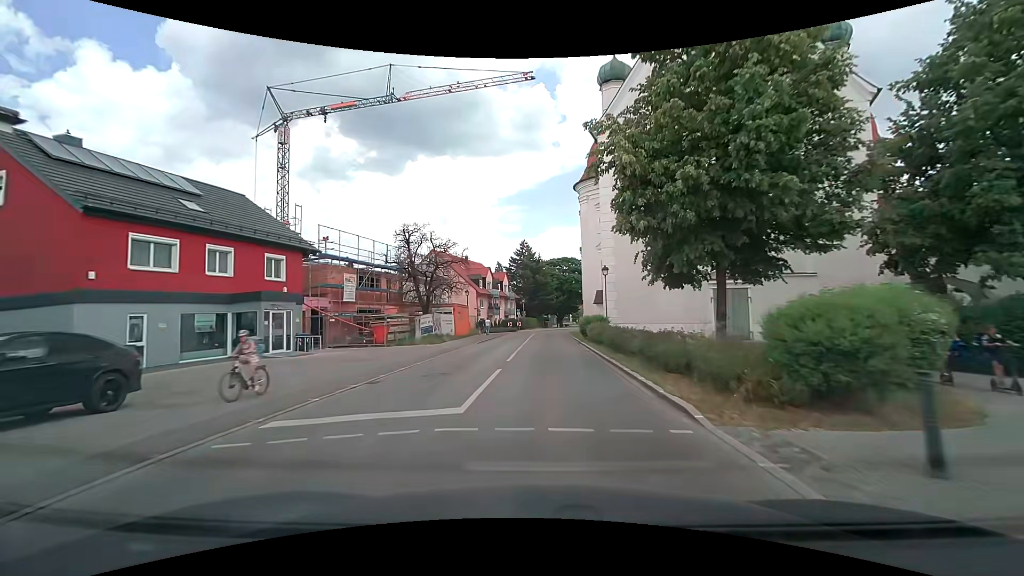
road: tertiary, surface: asphalt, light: Day
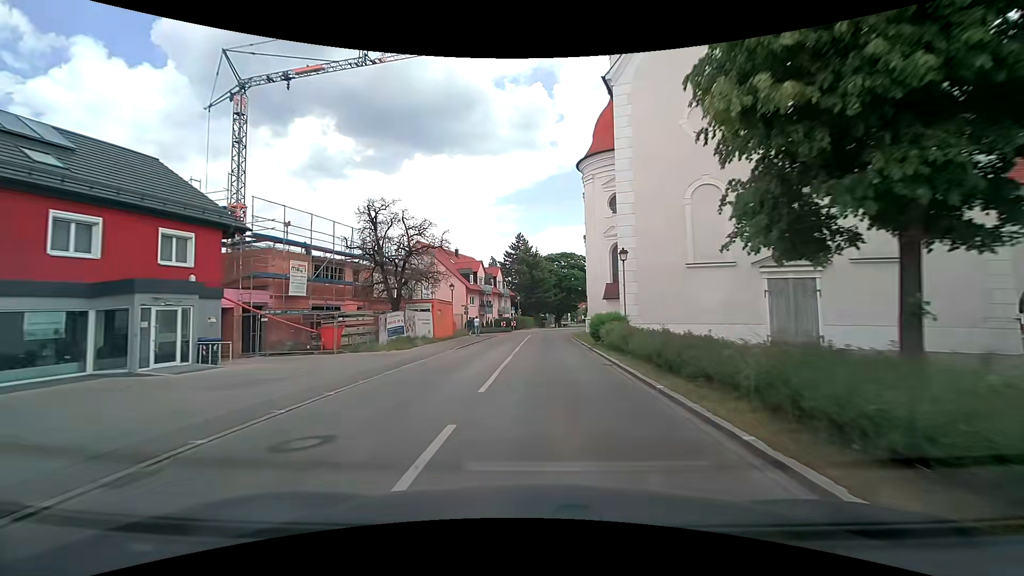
(+0.1, +7.5) m; +1°
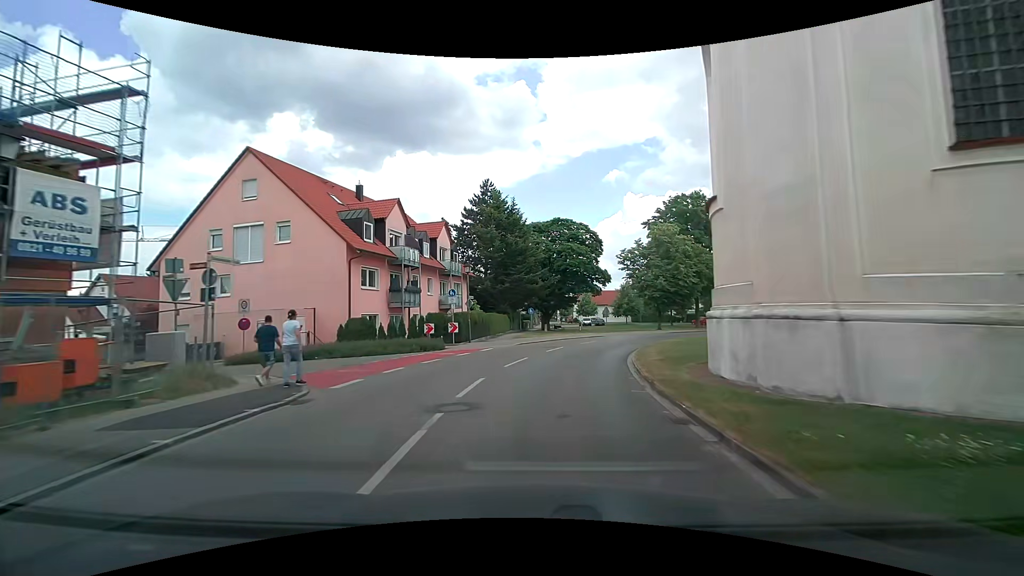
(+0.2, +36.1) m; 0°
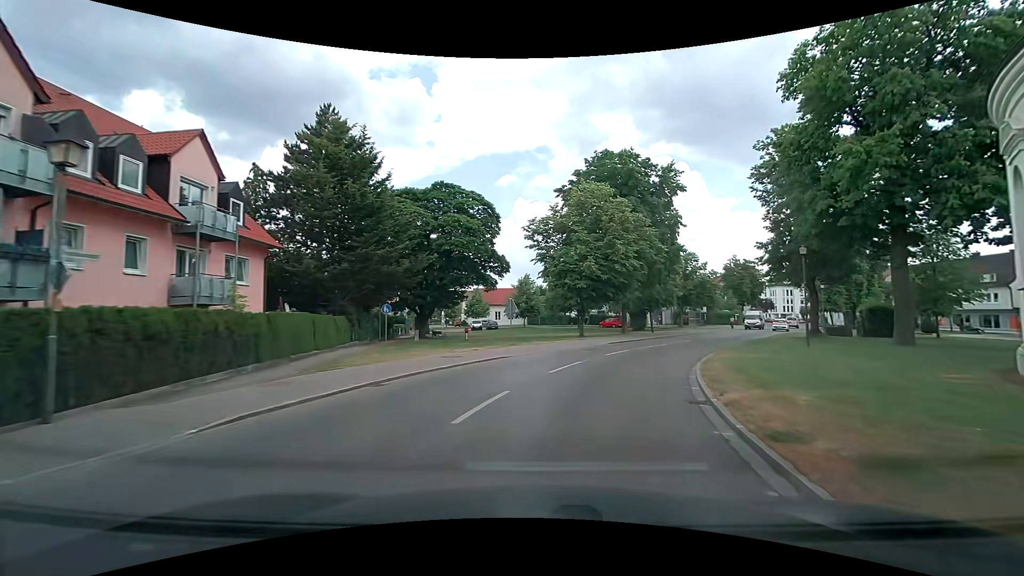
(+1.8, +19.5) m; +13°
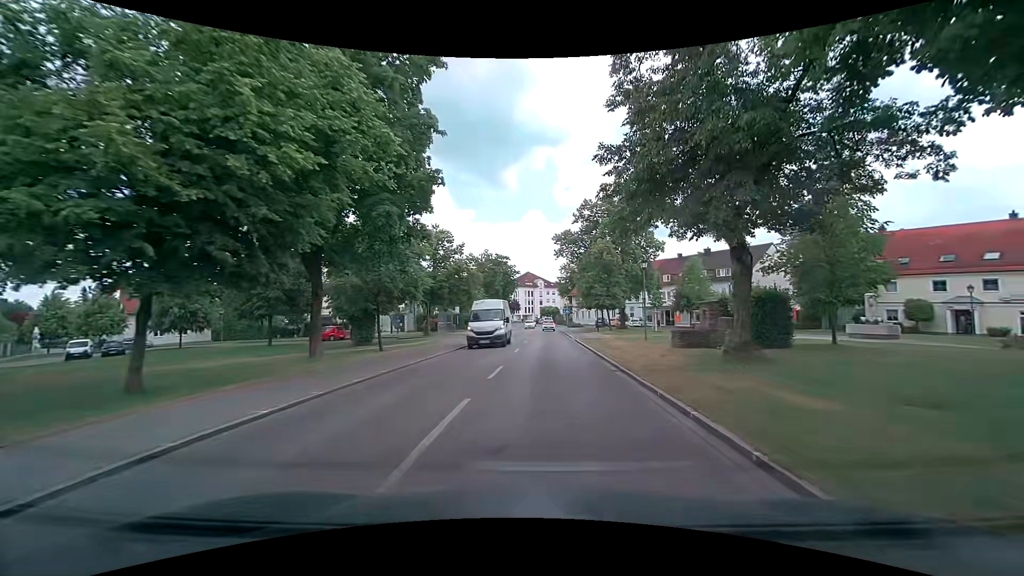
(+5.6, +23.5) m; +28°
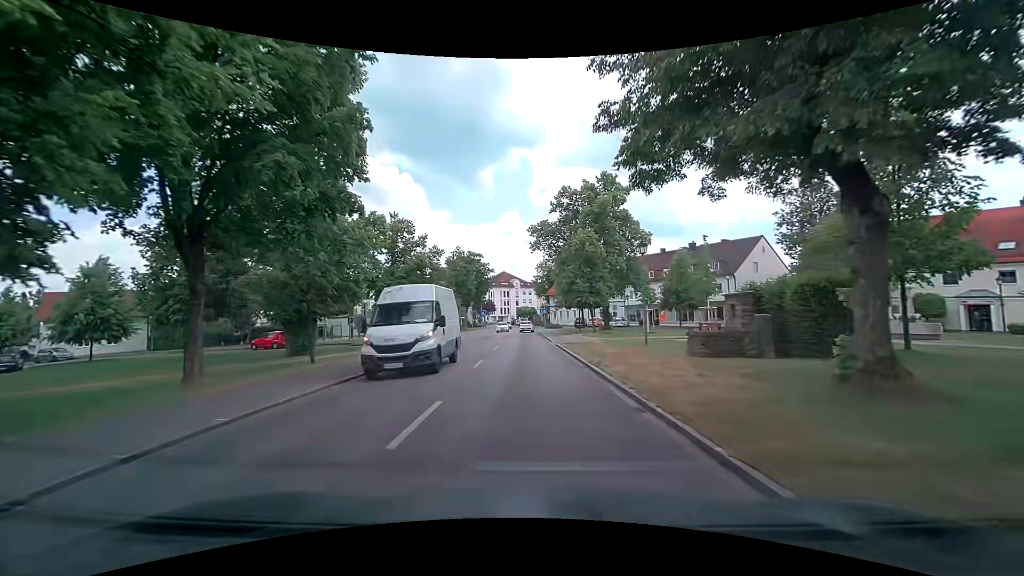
(+0.2, +6.1) m; +4°
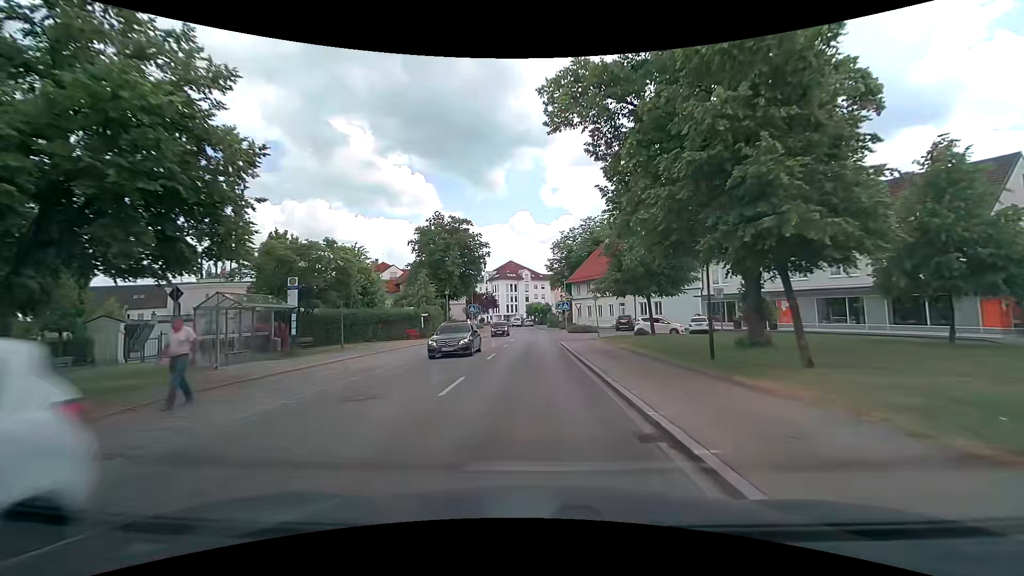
(-0.4, +32.4) m; -2°
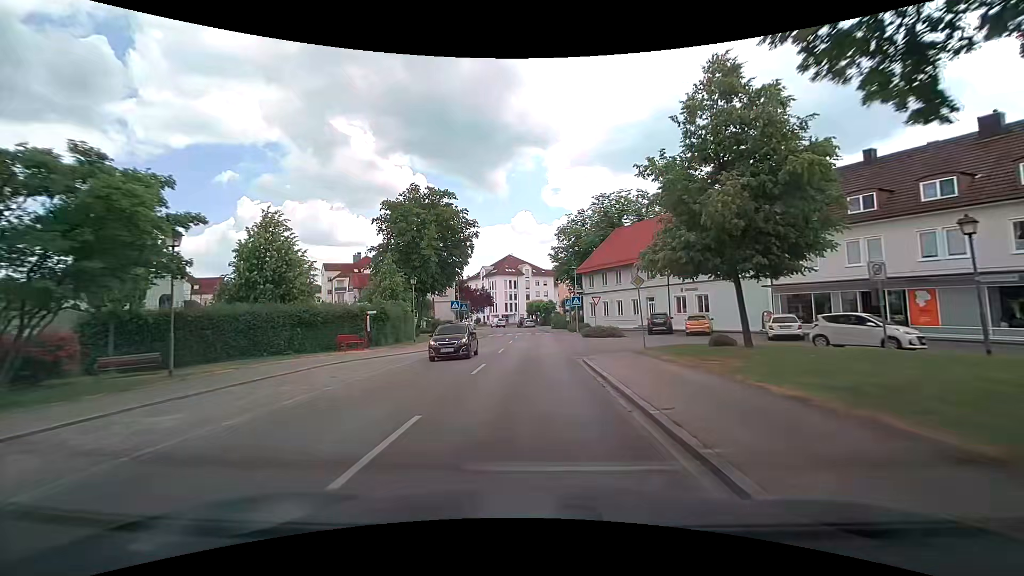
(0.0, +14.2) m; 0°
(0, +10) (0, +20) (0, +30) (0, +40) (0, +50) (0, +60) (-1, +70) (-2, +80) (-4, +90) (-7, +99) m
